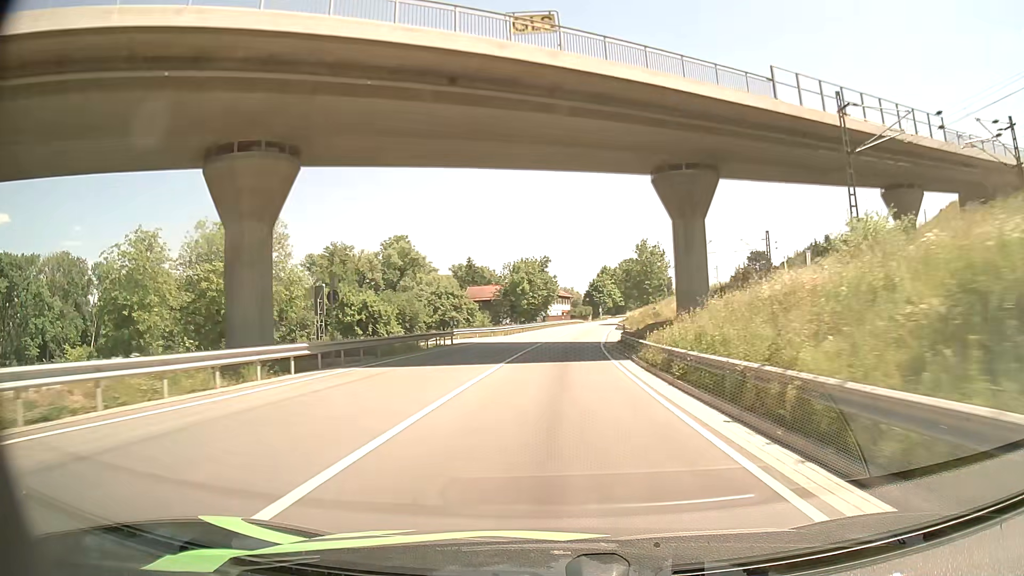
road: primary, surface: asphalt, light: Day
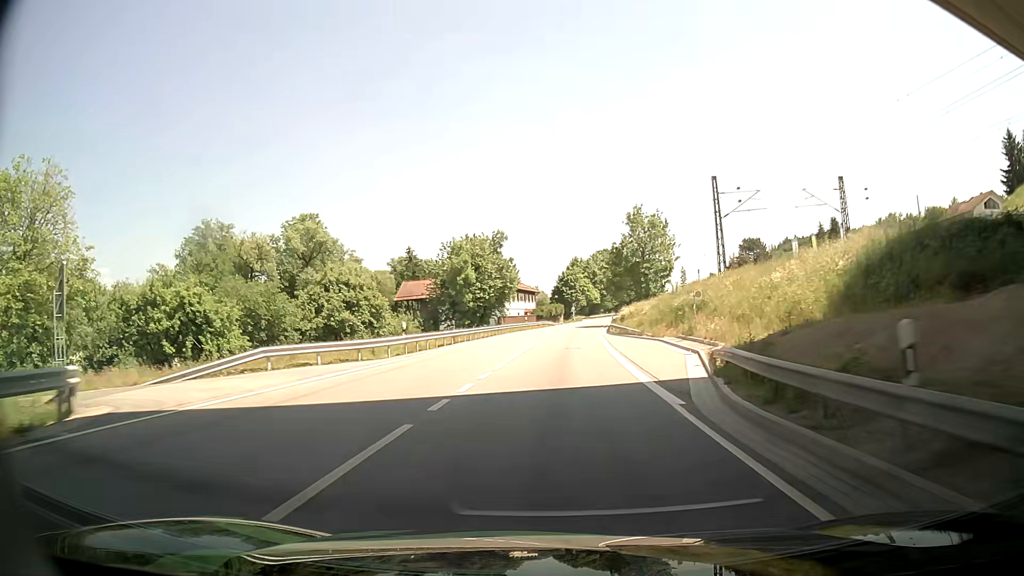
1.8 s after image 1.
(+0.9, +32.8) m; +3°
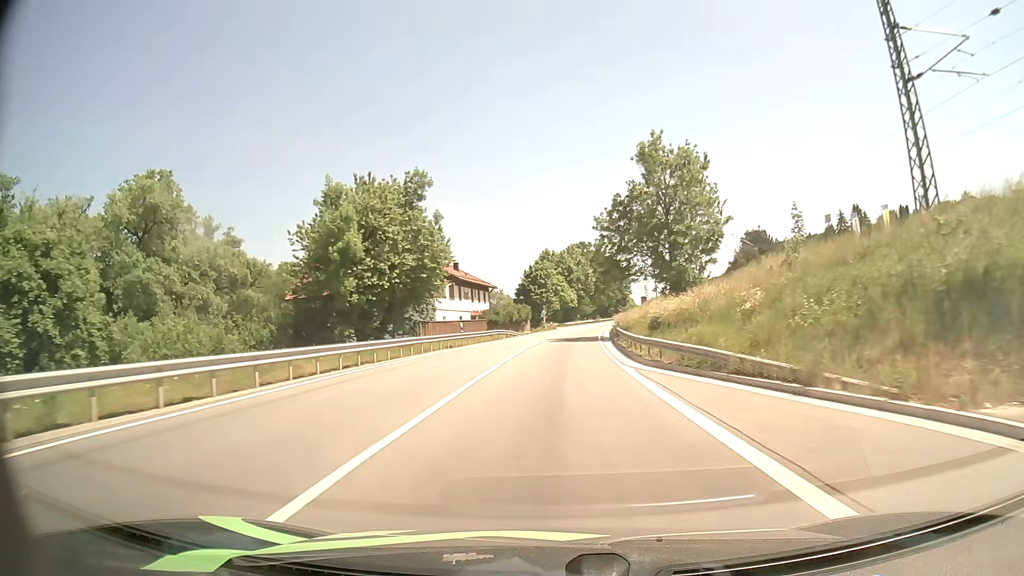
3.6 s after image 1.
(+0.9, +33.8) m; +3°
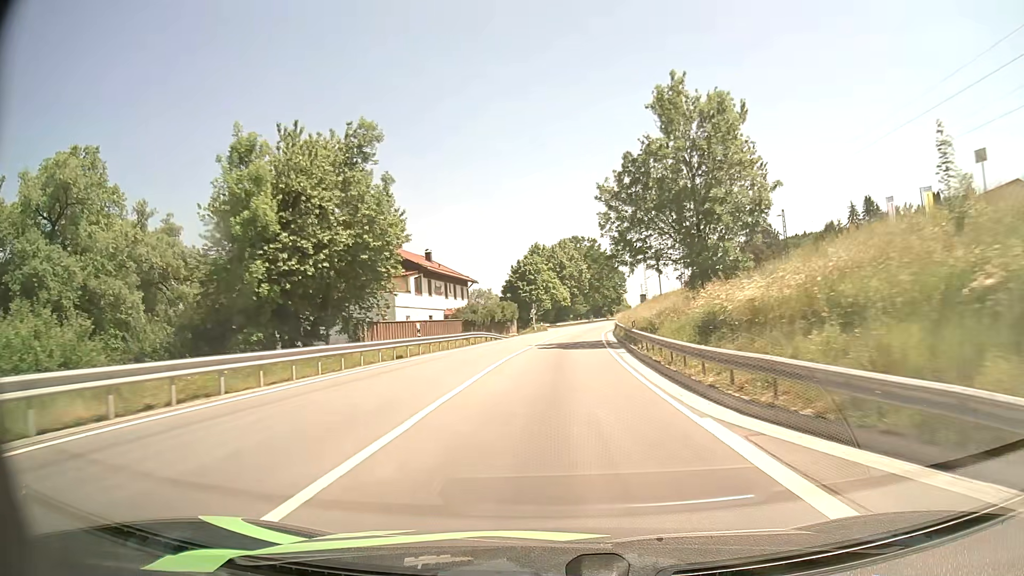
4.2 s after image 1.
(+0.1, +11.5) m; +1°
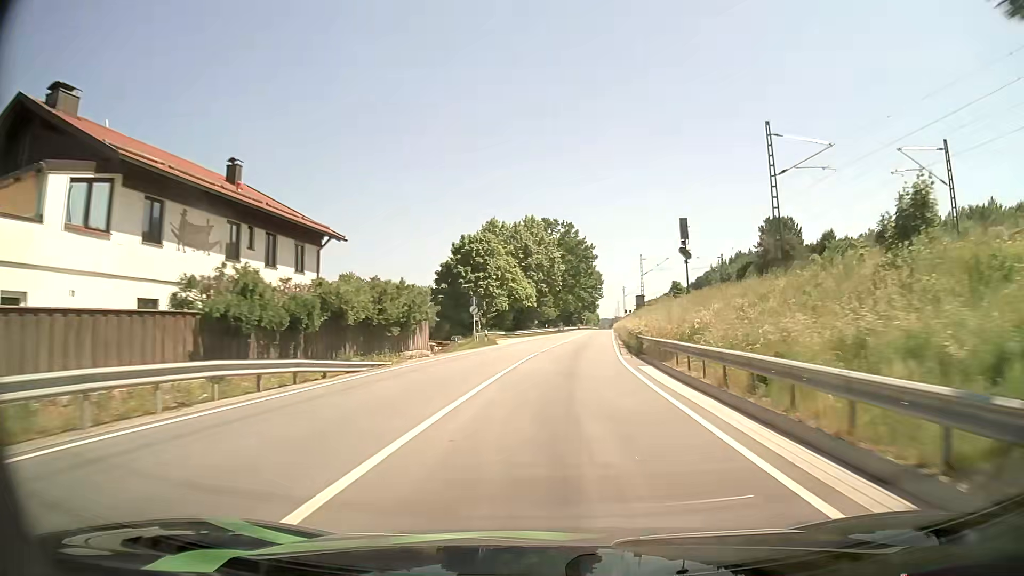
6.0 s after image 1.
(+0.7, +34.8) m; +3°
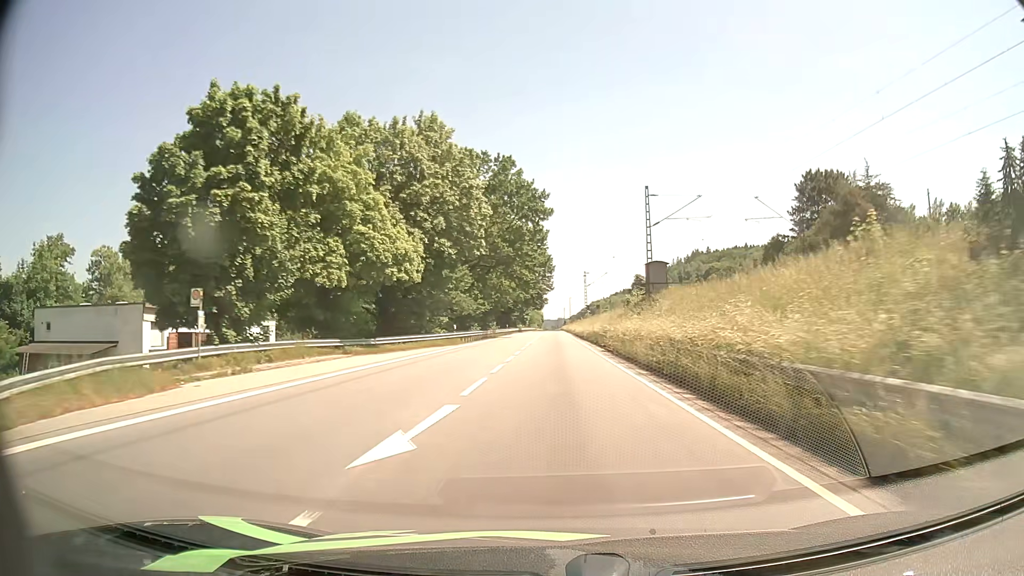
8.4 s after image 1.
(+2.4, +45.6) m; +5°
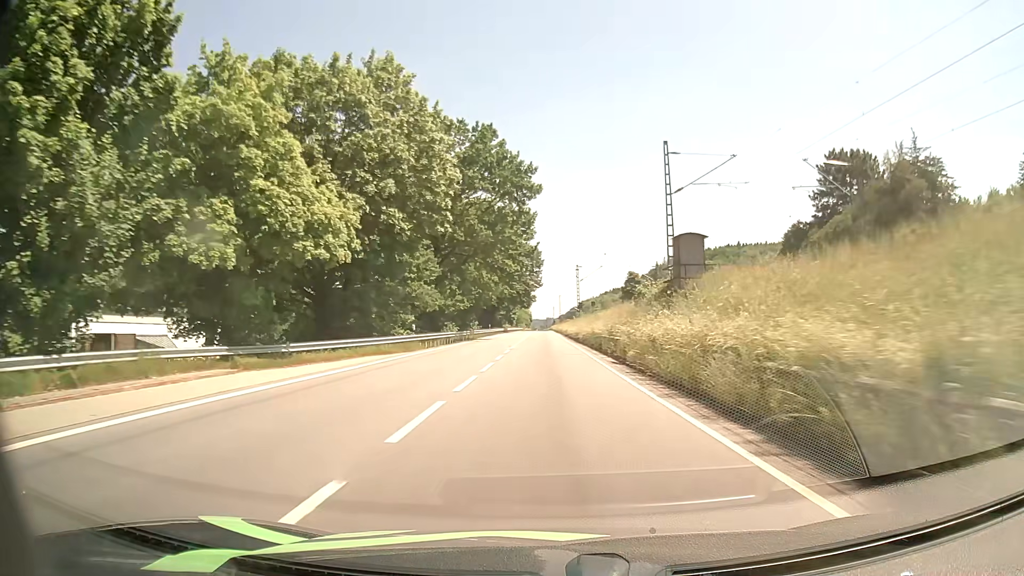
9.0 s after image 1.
(+0.1, +11.2) m; +1°
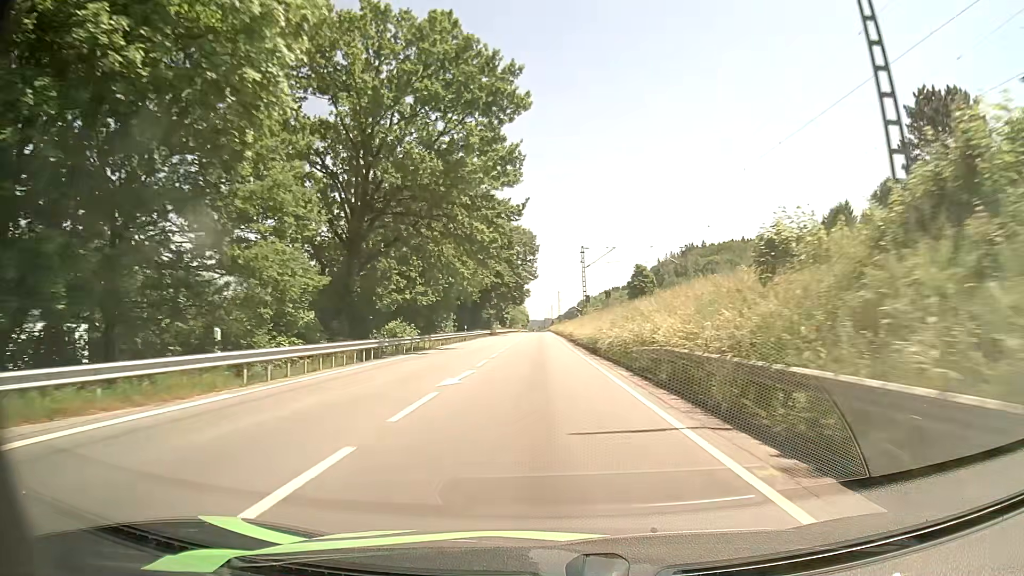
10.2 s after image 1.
(+0.1, +22.4) m; 0°
(0, +10) (0, +20) (0, +30) (0, +40) (0, +50) (0, +60) (0, +70) (0, +80) (0, +90) (0, +100) m
